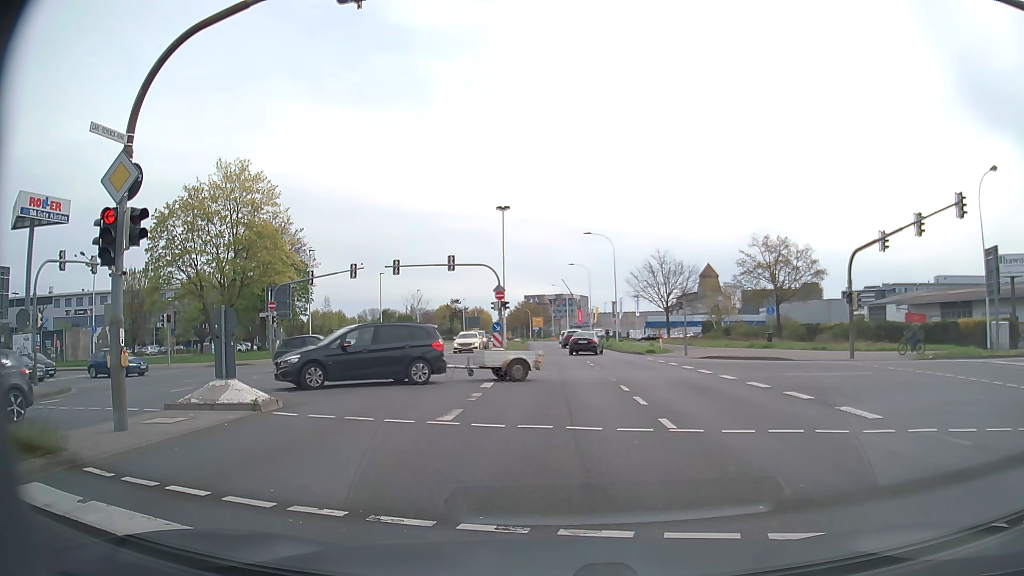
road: secondary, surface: asphalt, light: Day
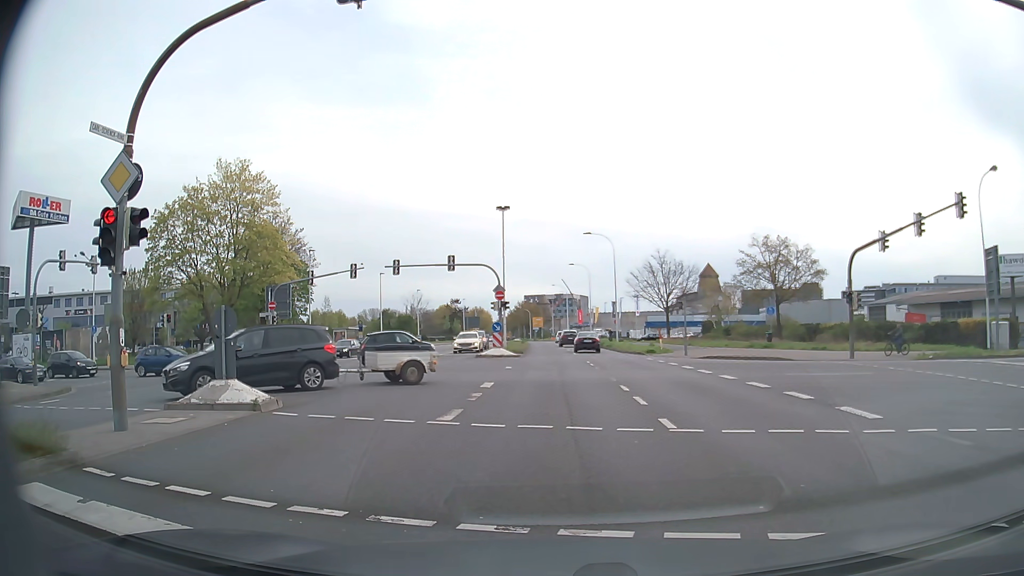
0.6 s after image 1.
(0.0, 0.0) m; 0°
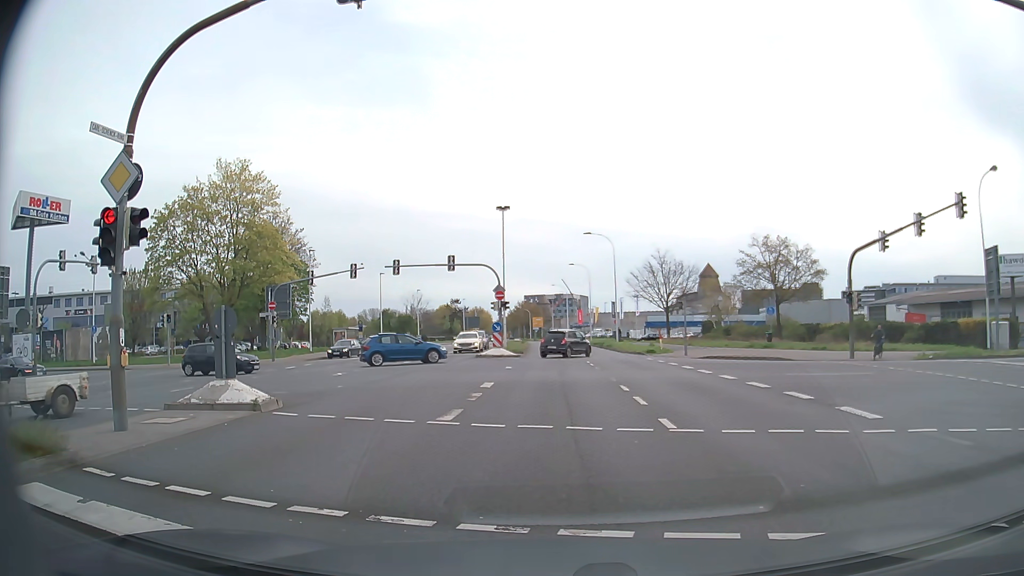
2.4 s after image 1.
(0.0, 0.0) m; 0°
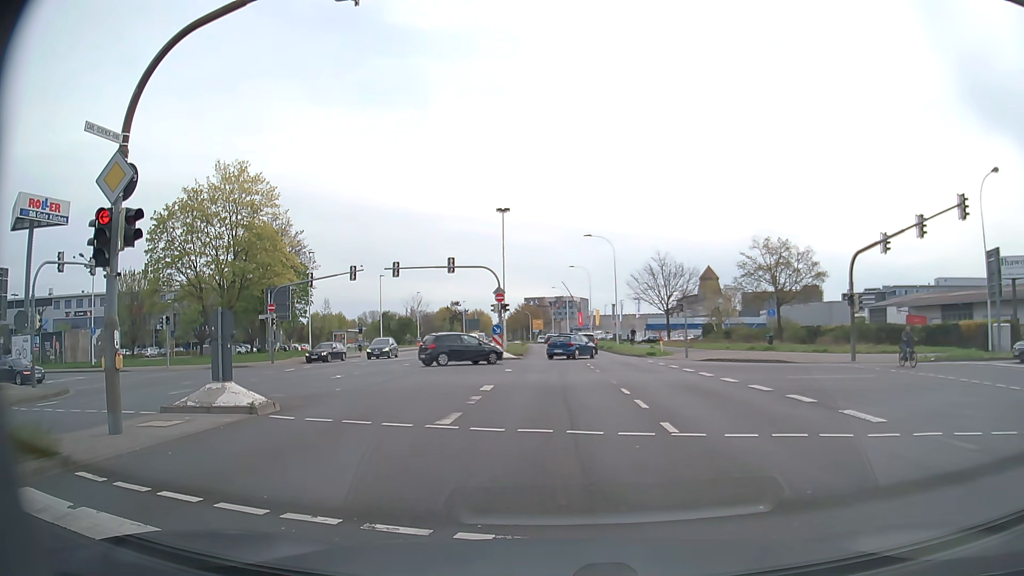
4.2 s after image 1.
(0.0, +0.1) m; 0°
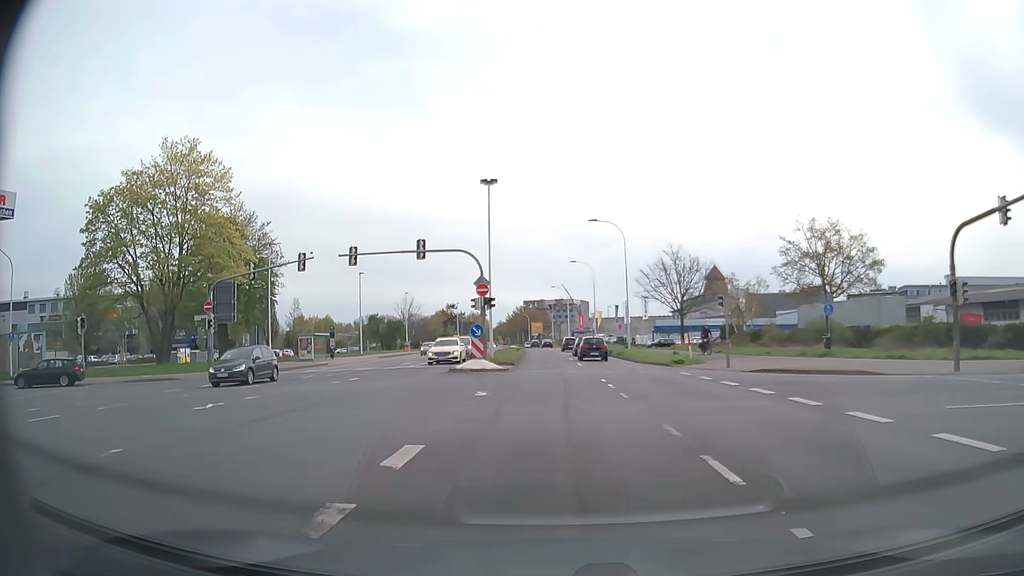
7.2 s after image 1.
(-0.1, +10.3) m; -1°
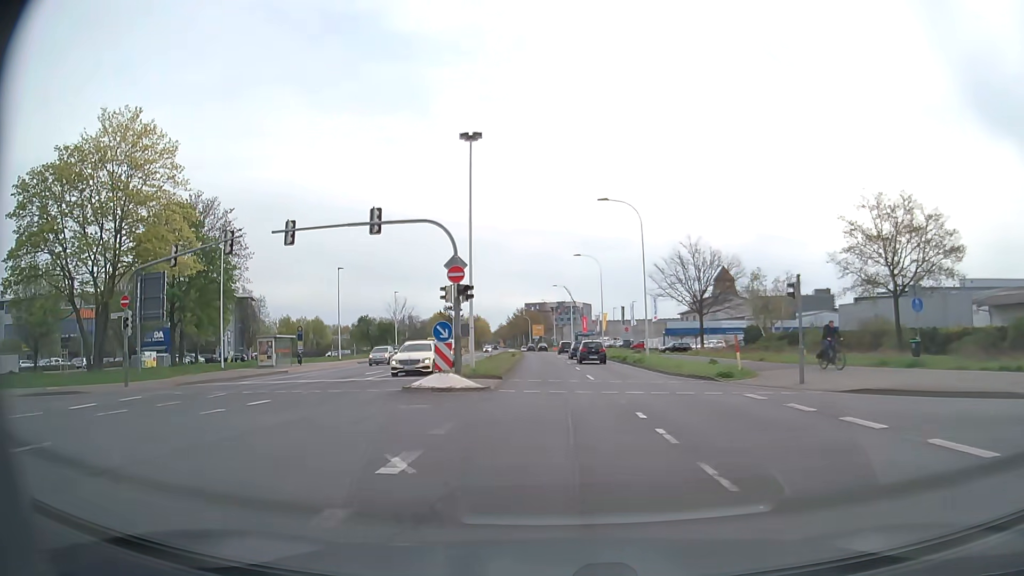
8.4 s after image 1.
(0.0, +9.3) m; 0°
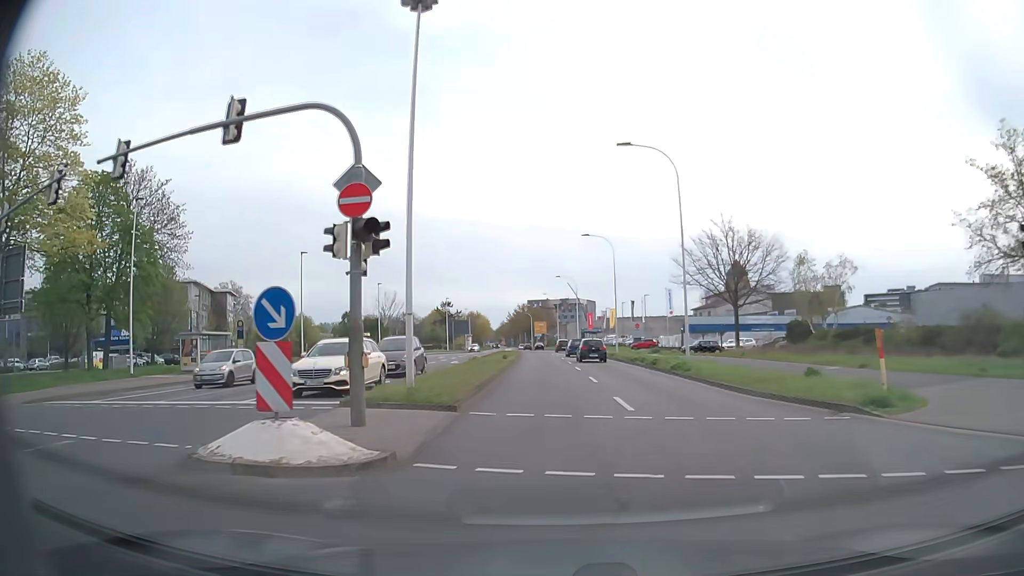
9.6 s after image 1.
(0.0, +12.2) m; 0°
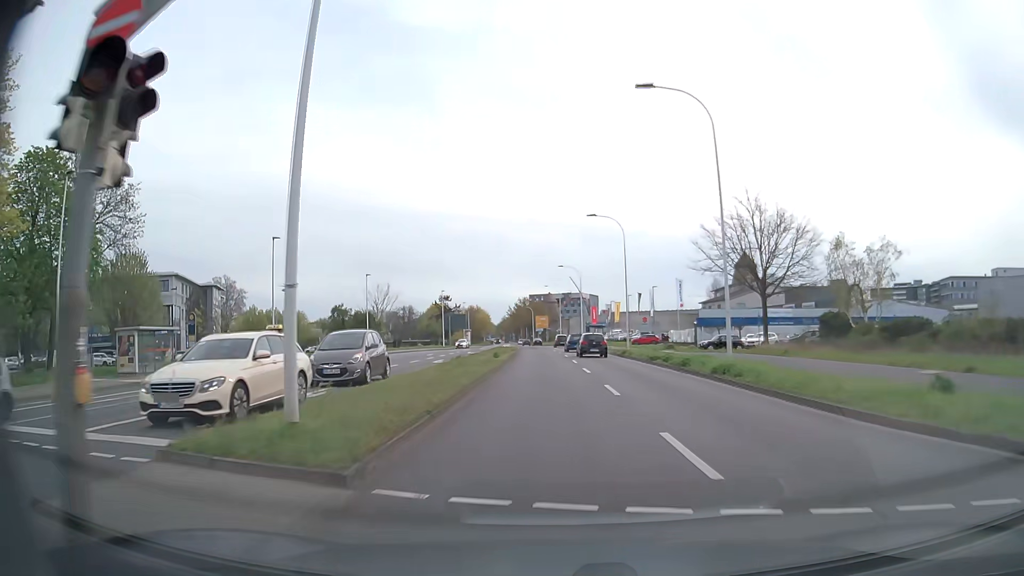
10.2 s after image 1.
(0.0, +7.1) m; 0°
(0, +10) (0, +20) (0, +30) (-1, +40) (-1, +50) (-1, +60) (-2, +70) (-3, +80) (-3, +90) (-4, +100) m
